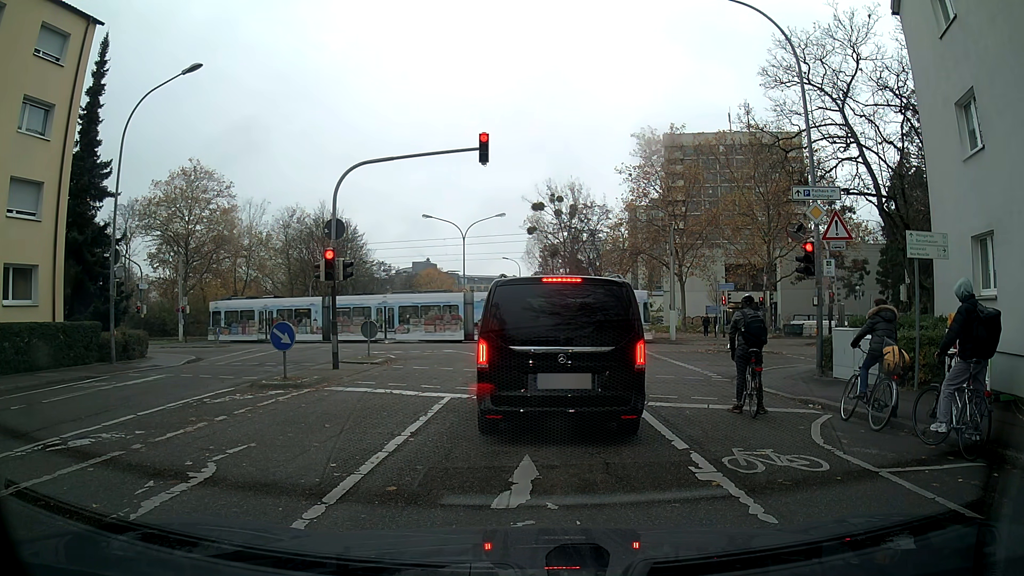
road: residential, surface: asphalt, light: Day
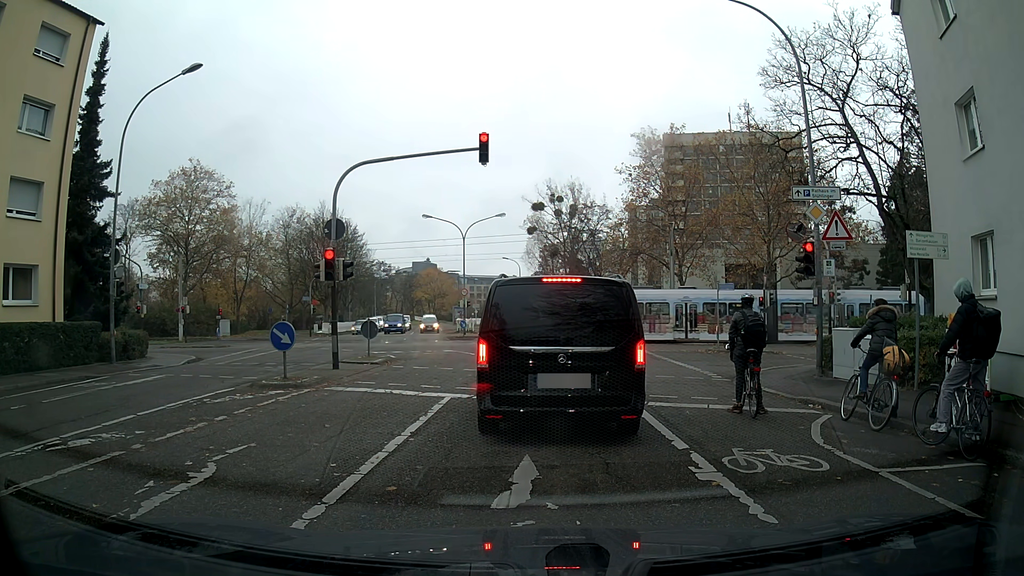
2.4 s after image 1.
(0.0, 0.0) m; 0°
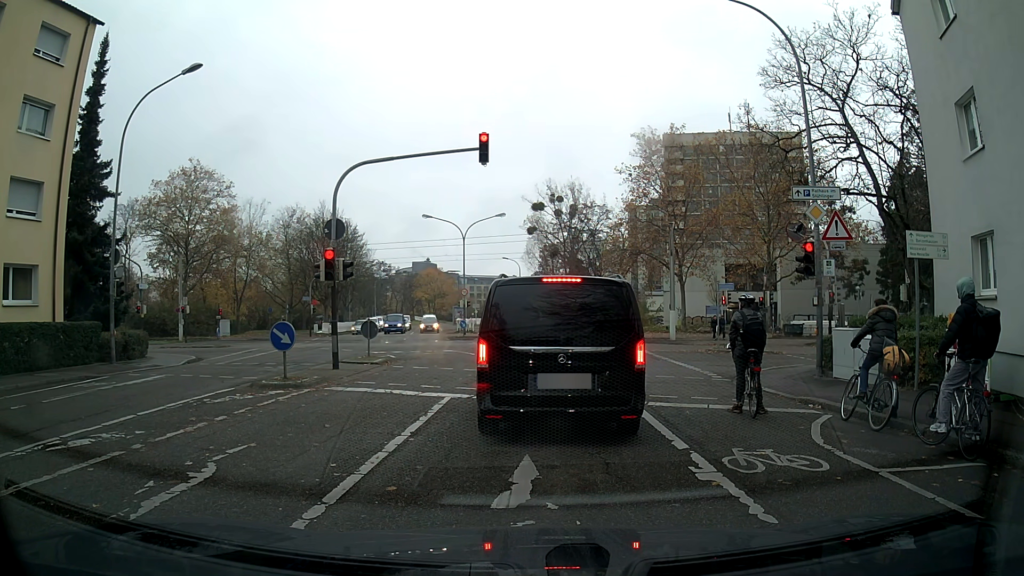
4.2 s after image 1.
(0.0, 0.0) m; 0°
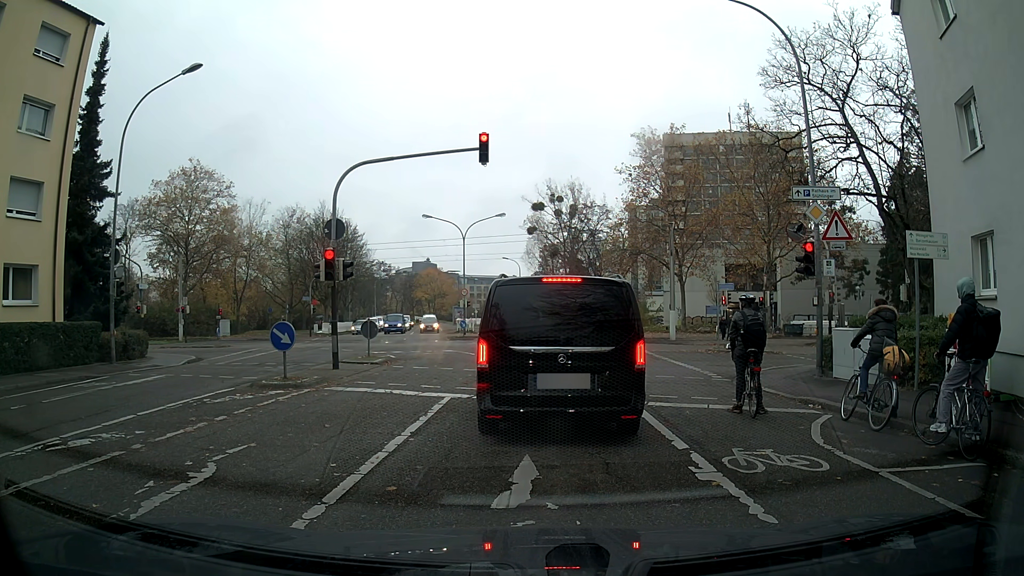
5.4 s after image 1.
(0.0, 0.0) m; 0°
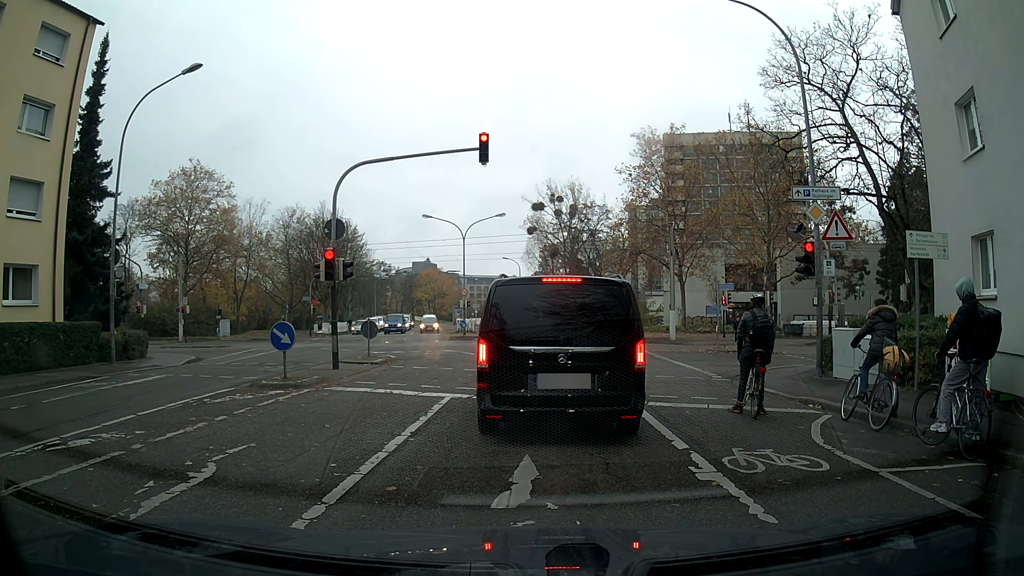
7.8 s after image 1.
(0.0, 0.0) m; 0°
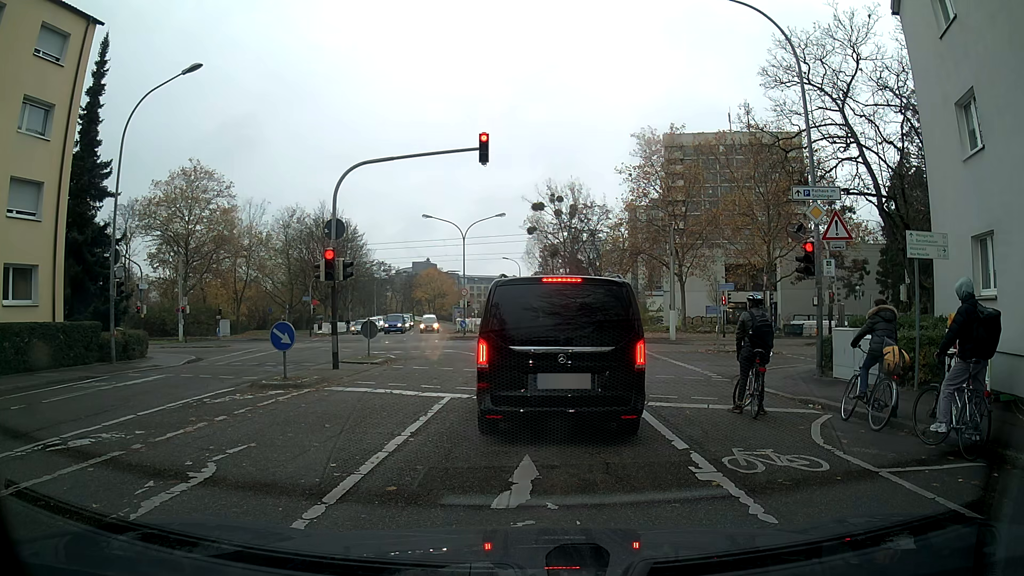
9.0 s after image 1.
(0.0, 0.0) m; 0°
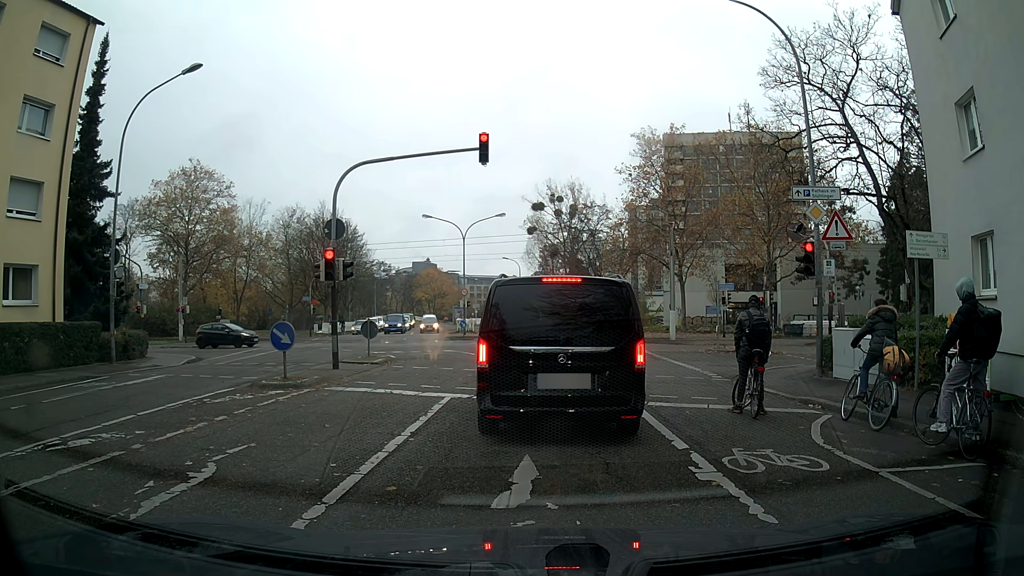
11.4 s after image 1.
(0.0, 0.0) m; 0°
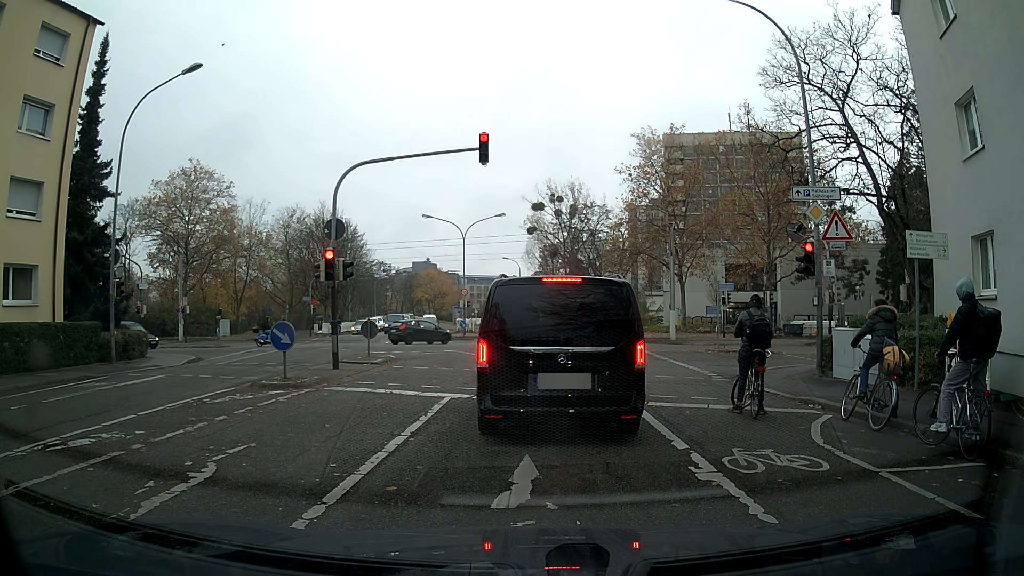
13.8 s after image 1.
(0.0, 0.0) m; 0°
(0, +10) (+1, +20) (+1, +30) (+1, +40) (0, +50) (-1, +60) (-3, +70) (-4, +80) (-7, +89) (-9, +99) m
